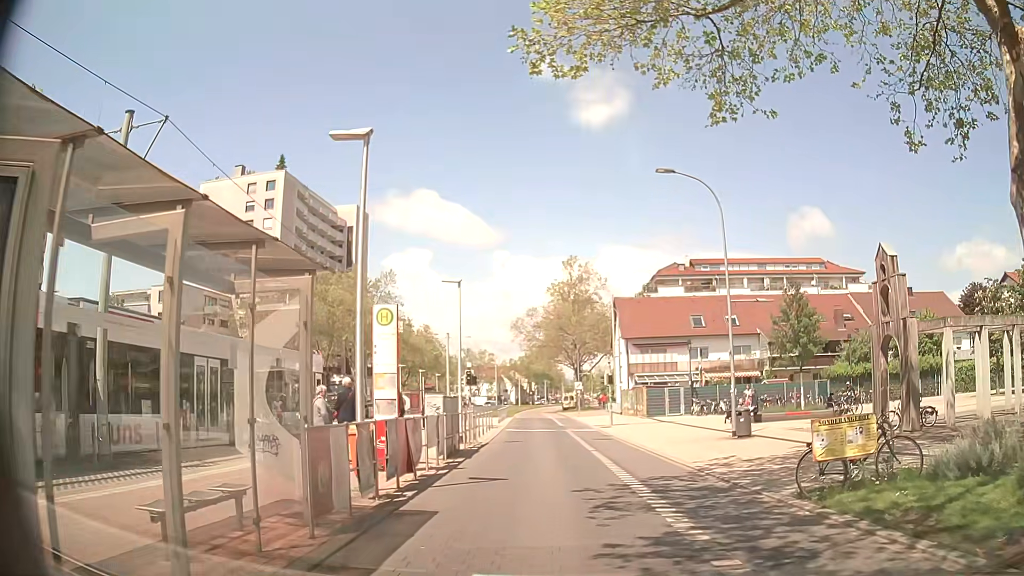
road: tertiary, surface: asphalt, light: Day
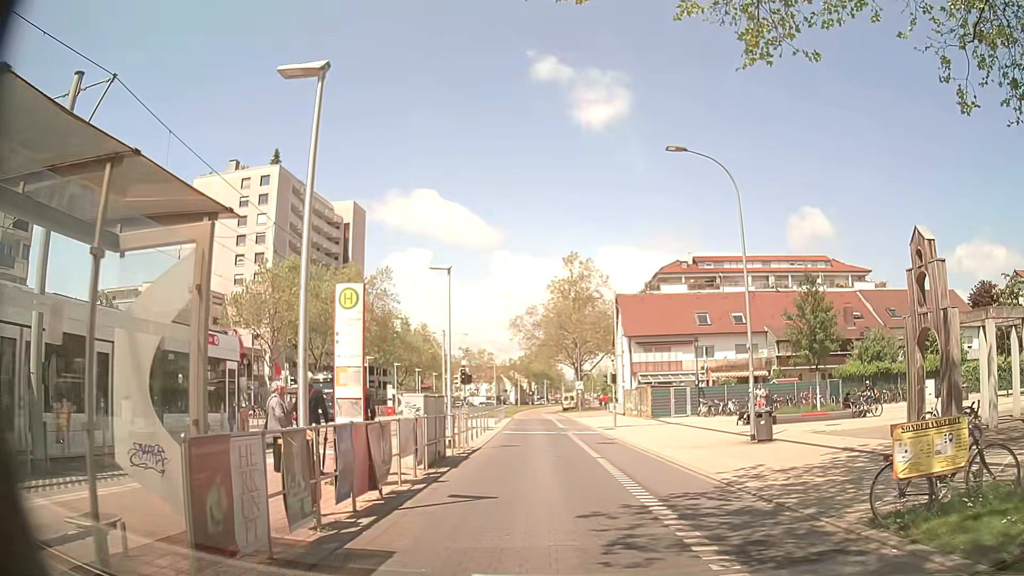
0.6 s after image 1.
(-0.1, +2.2) m; -2°
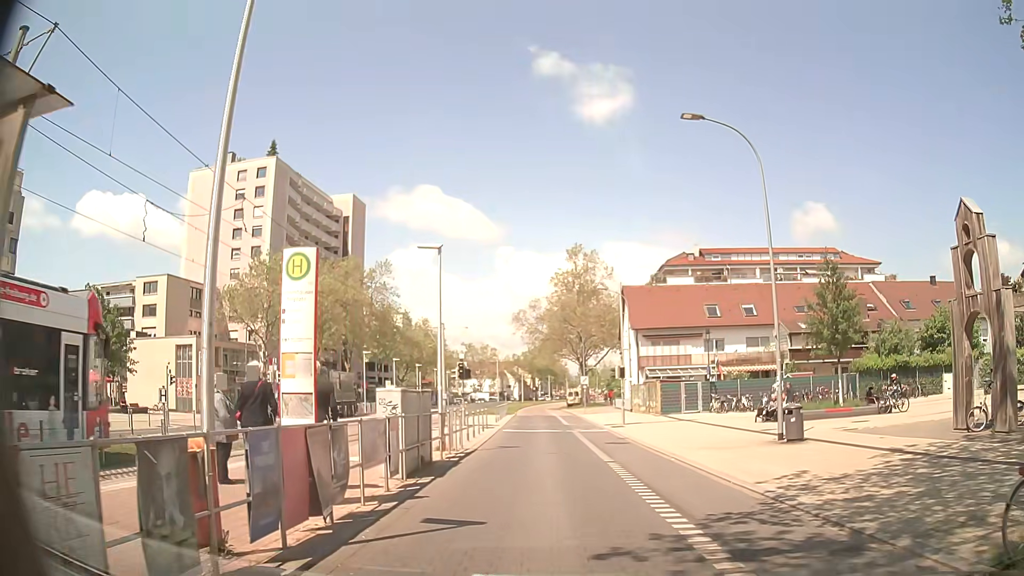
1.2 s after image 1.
(0.0, +2.2) m; -1°
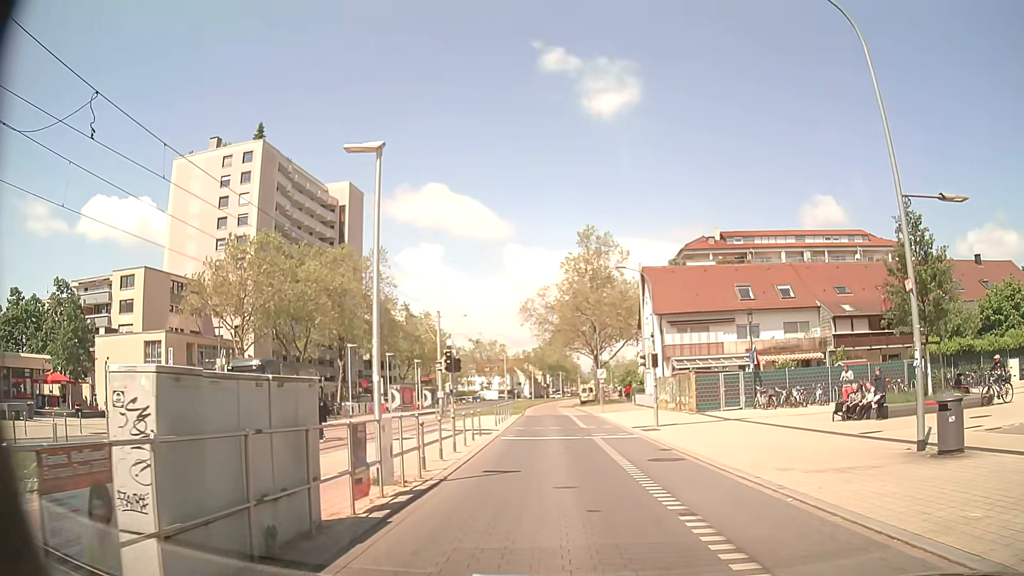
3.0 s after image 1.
(+0.2, +7.1) m; +2°
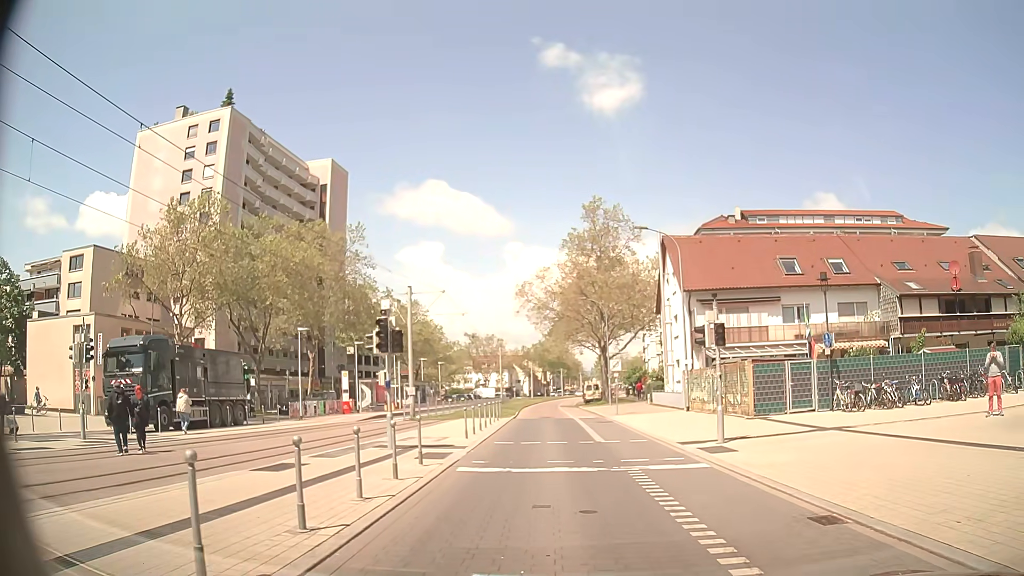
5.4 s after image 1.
(-0.2, +9.9) m; -2°
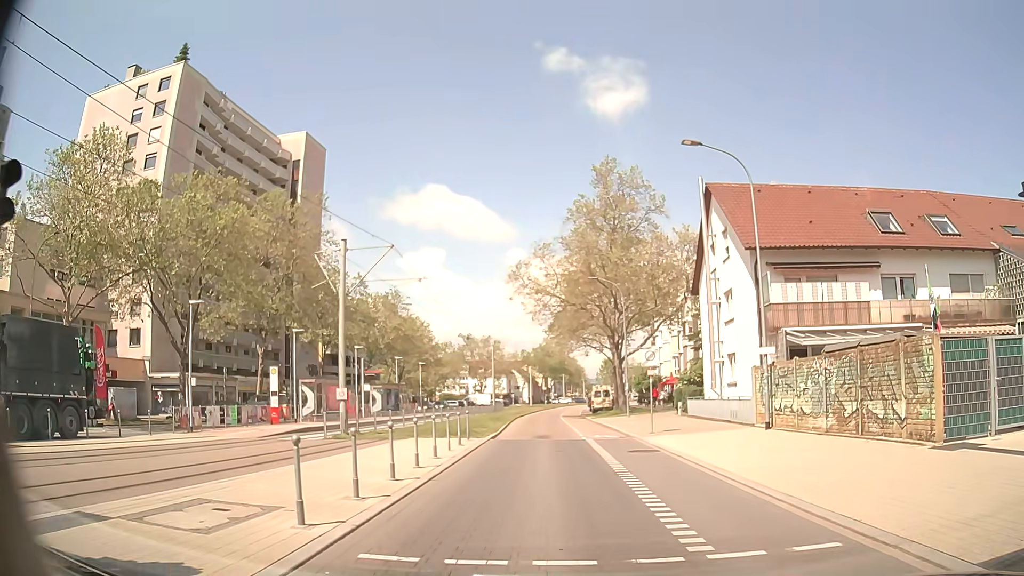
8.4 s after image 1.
(+0.3, +12.7) m; +2°
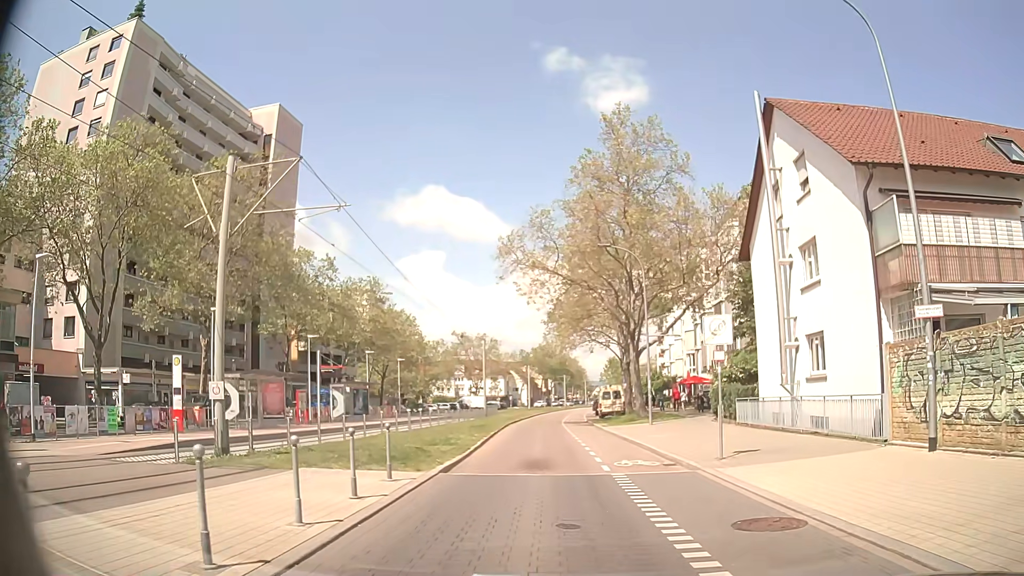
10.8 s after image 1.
(-0.1, +9.9) m; 0°
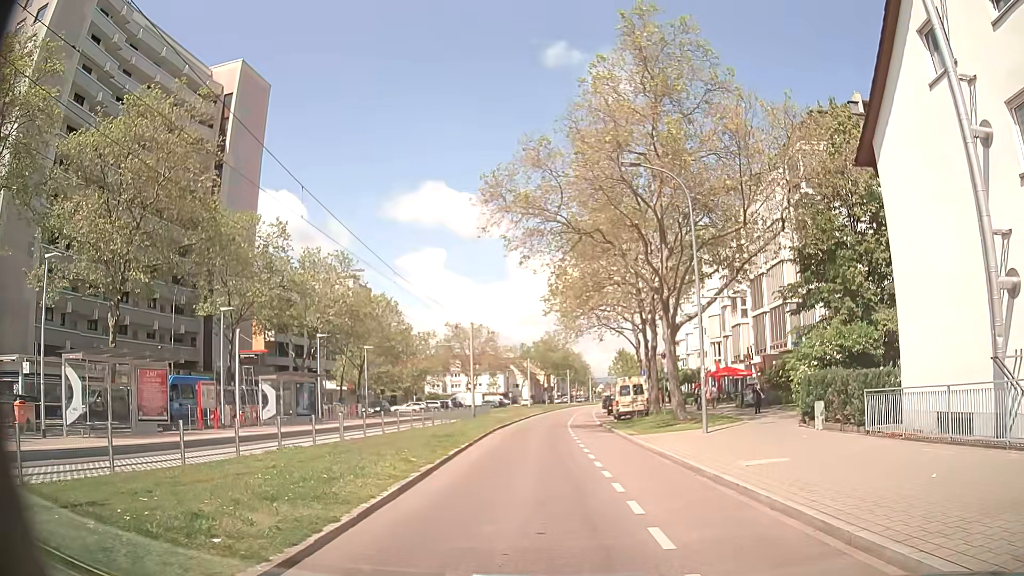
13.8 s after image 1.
(-0.2, +11.4) m; -1°
